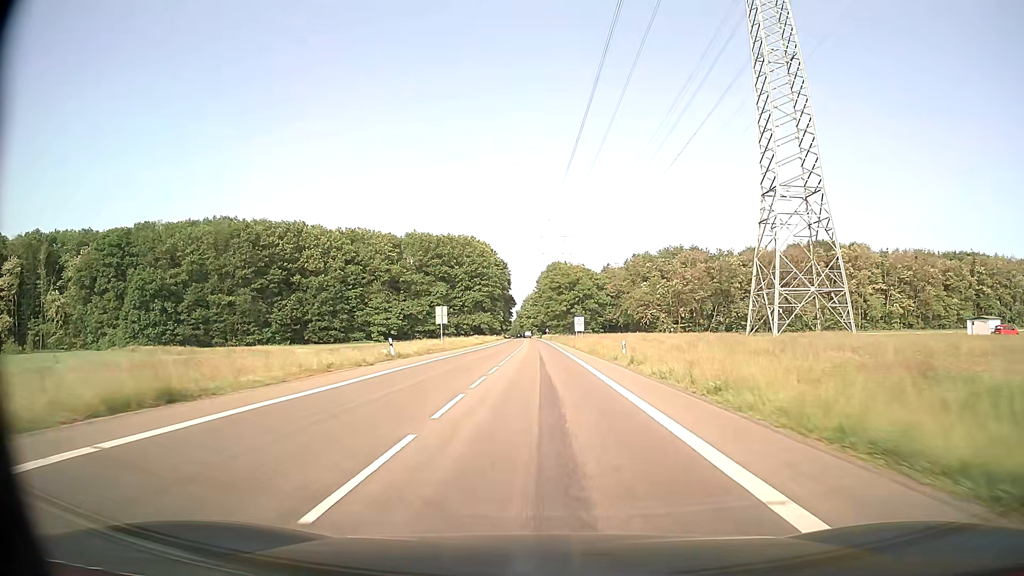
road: secondary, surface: asphalt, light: Day
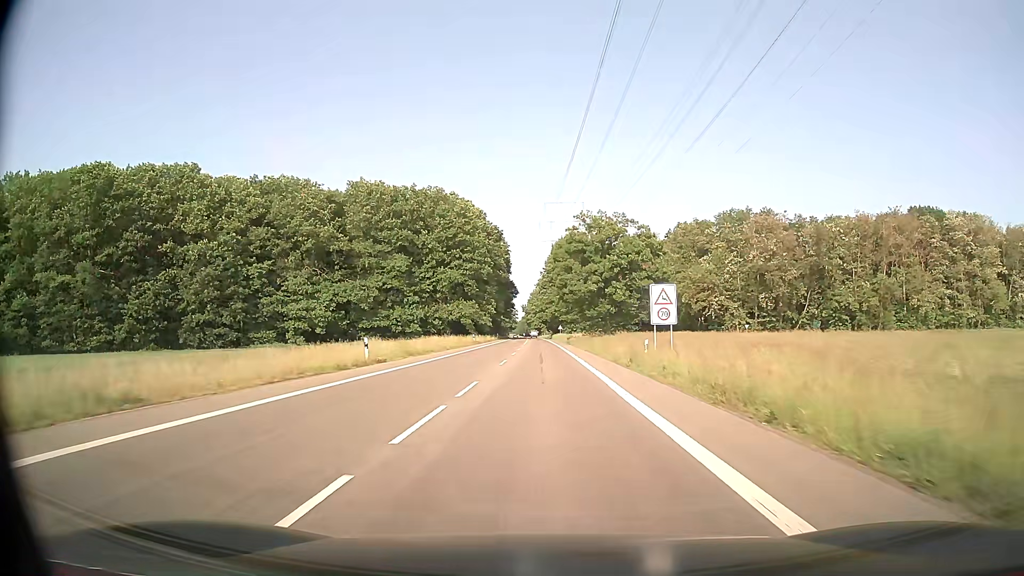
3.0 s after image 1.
(-0.3, +55.7) m; -1°
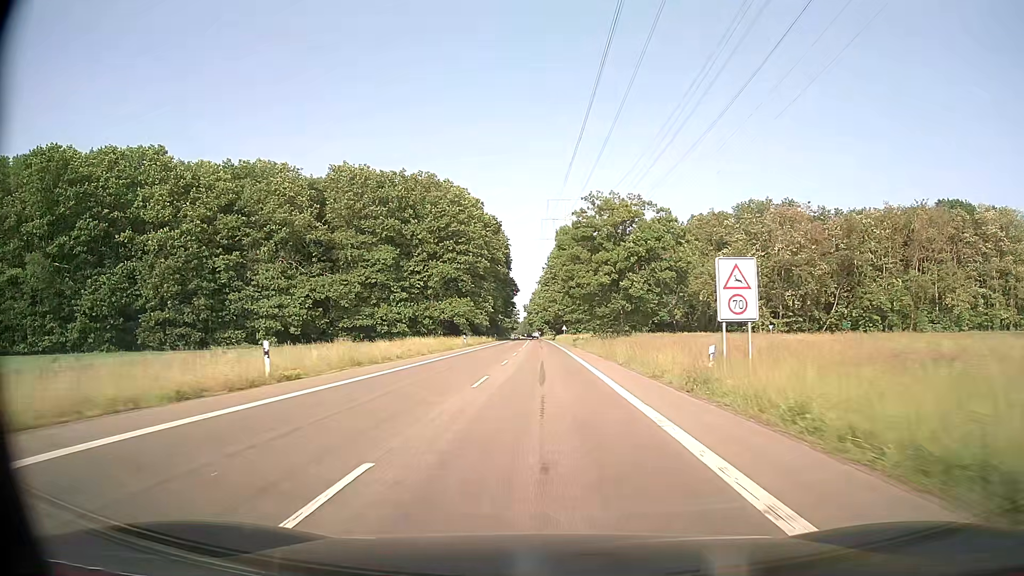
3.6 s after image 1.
(-0.1, +11.2) m; 0°
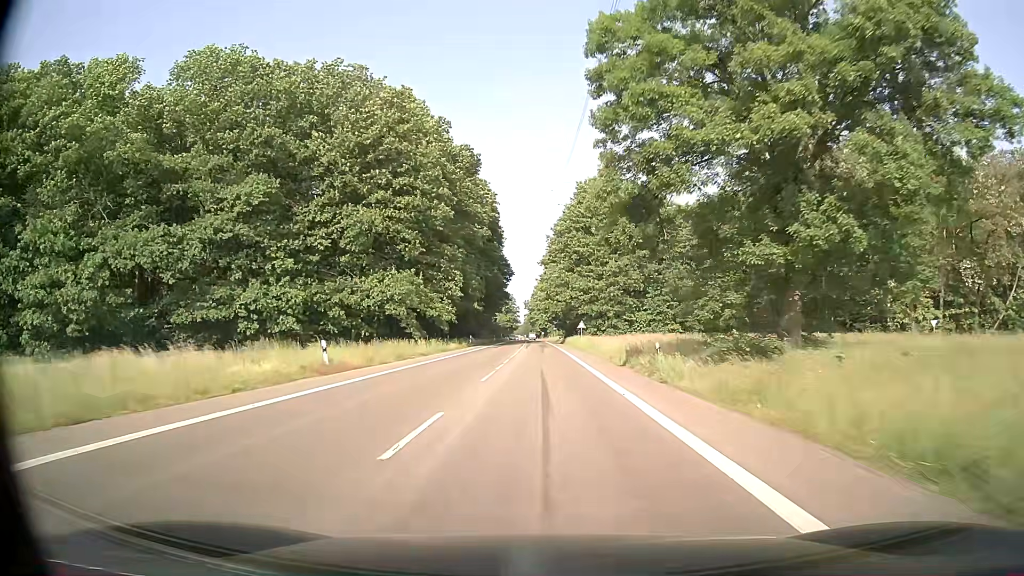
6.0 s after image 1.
(-0.2, +44.7) m; 0°
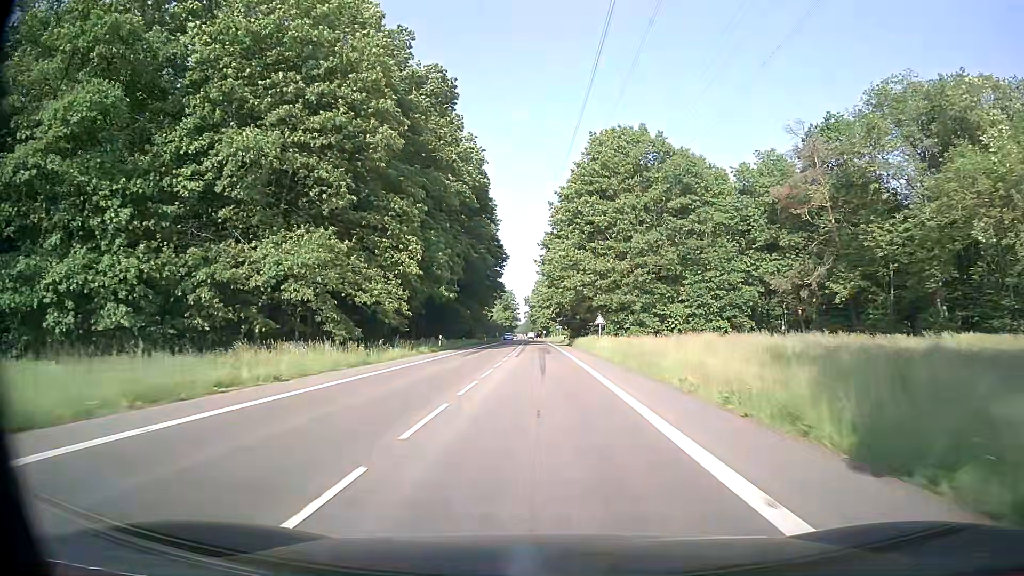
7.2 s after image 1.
(-0.1, +22.3) m; 0°
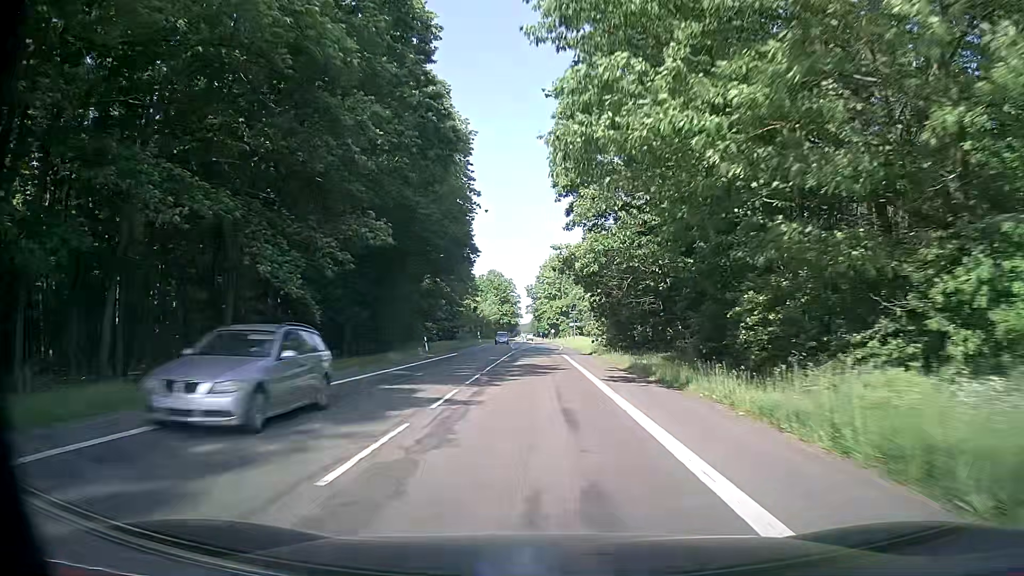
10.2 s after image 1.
(-0.3, +55.8) m; -1°
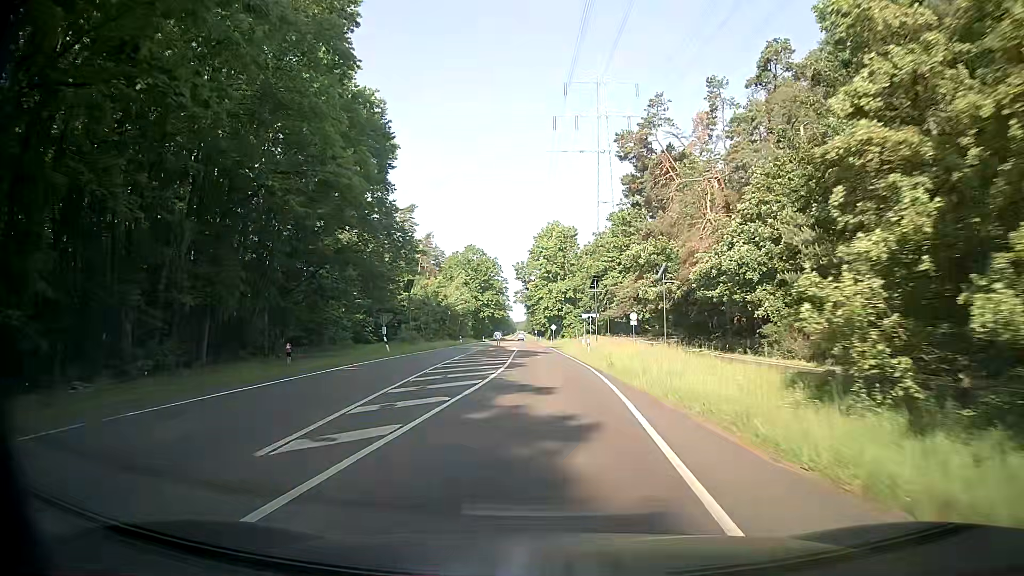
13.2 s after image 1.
(+0.1, +55.9) m; +1°
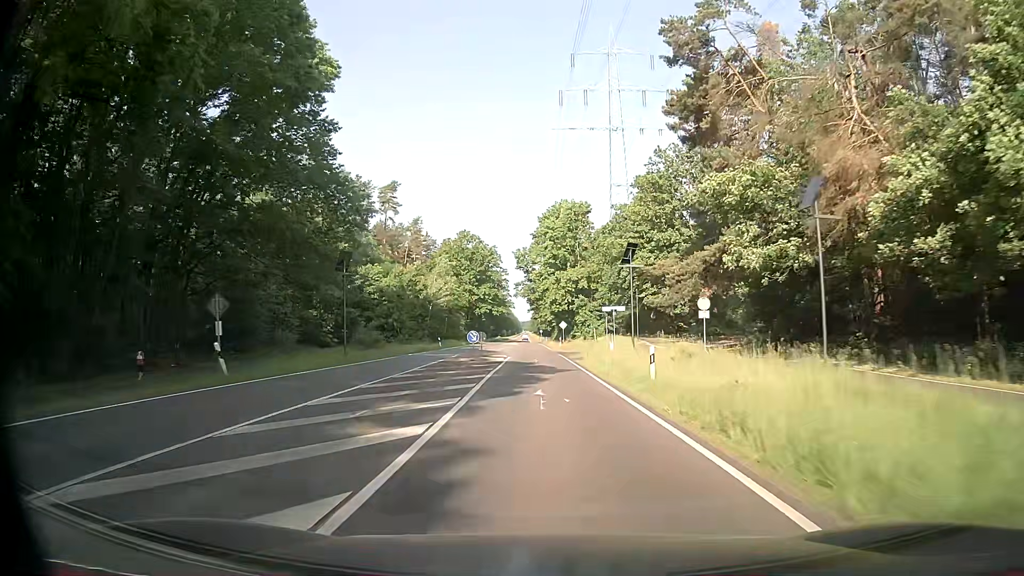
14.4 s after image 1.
(-0.1, +22.5) m; -1°
(0, +10) (0, +20) (0, +30) (0, +40) (0, +50) (-1, +60) (-1, +70) (-1, +80) (-2, +90) (-2, +100) m
